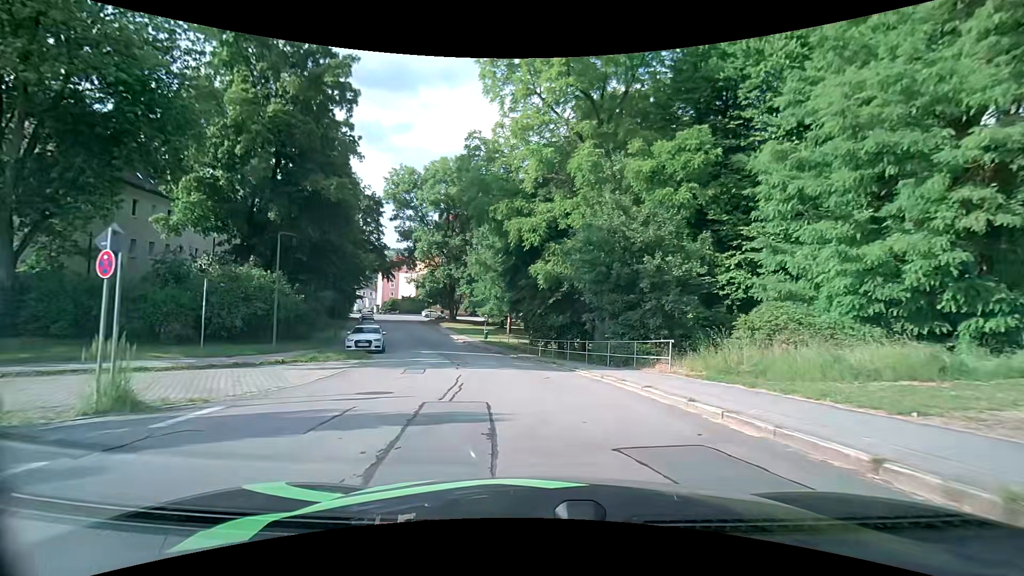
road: residential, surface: asphalt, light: Day
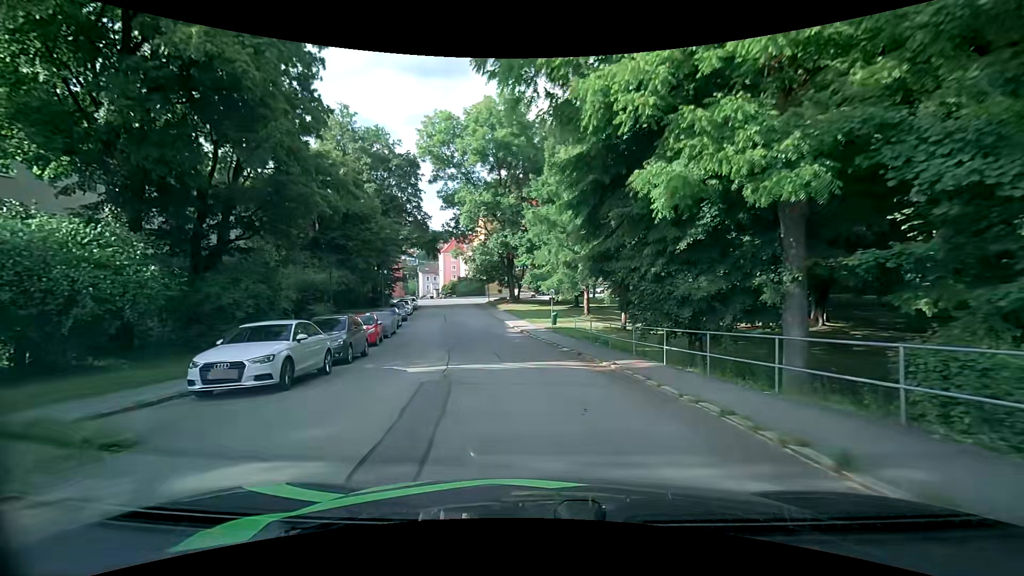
(-1.2, +15.6) m; -9°
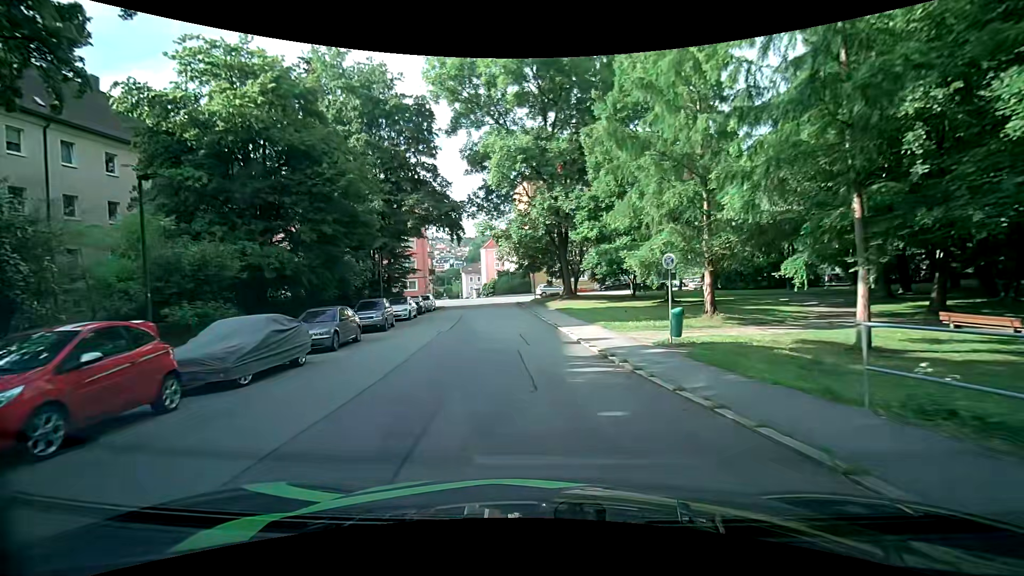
(-1.4, +18.3) m; -7°
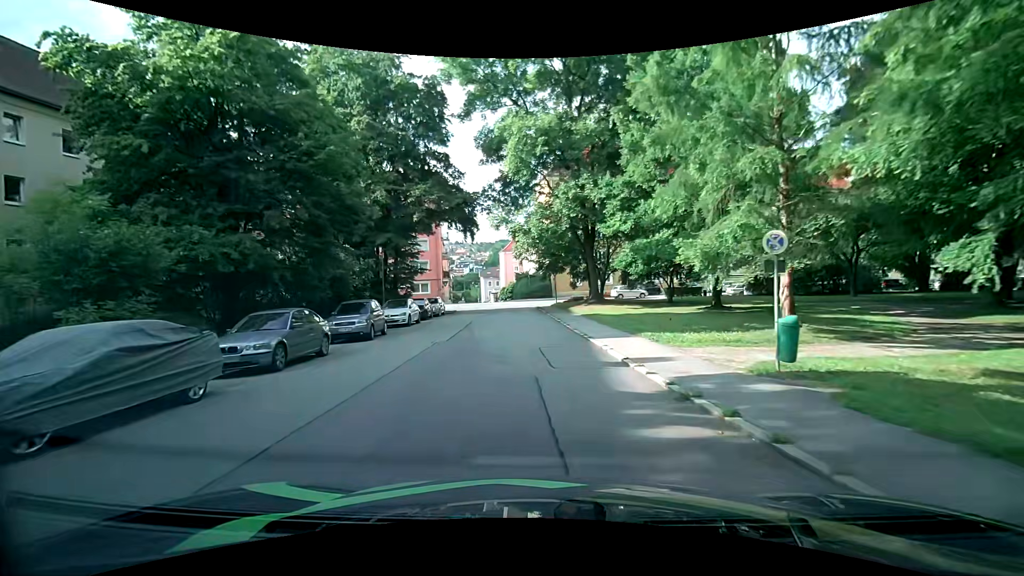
(-0.1, +4.8) m; -2°
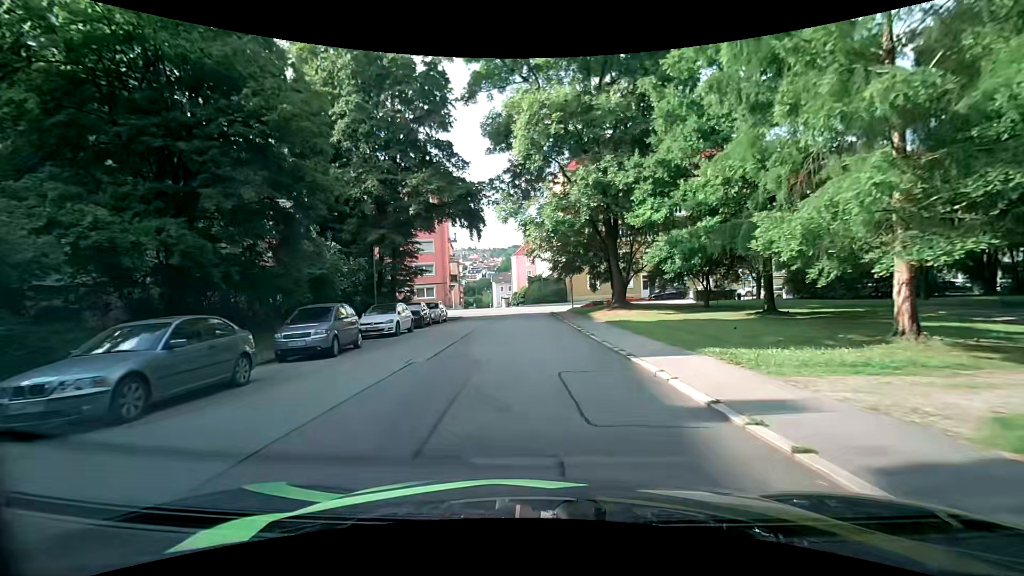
(-0.1, +4.7) m; -1°
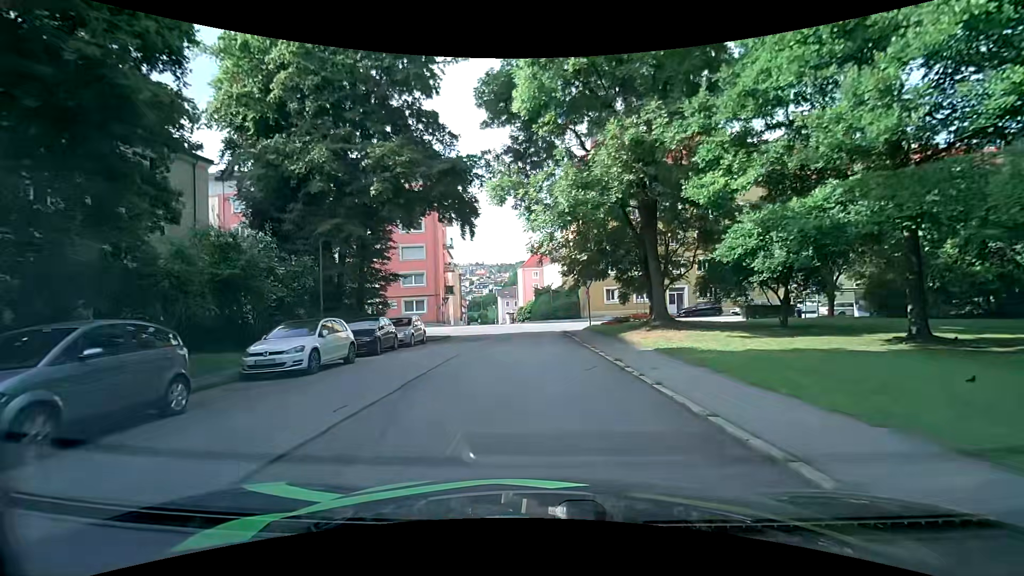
(-0.1, +8.7) m; -1°
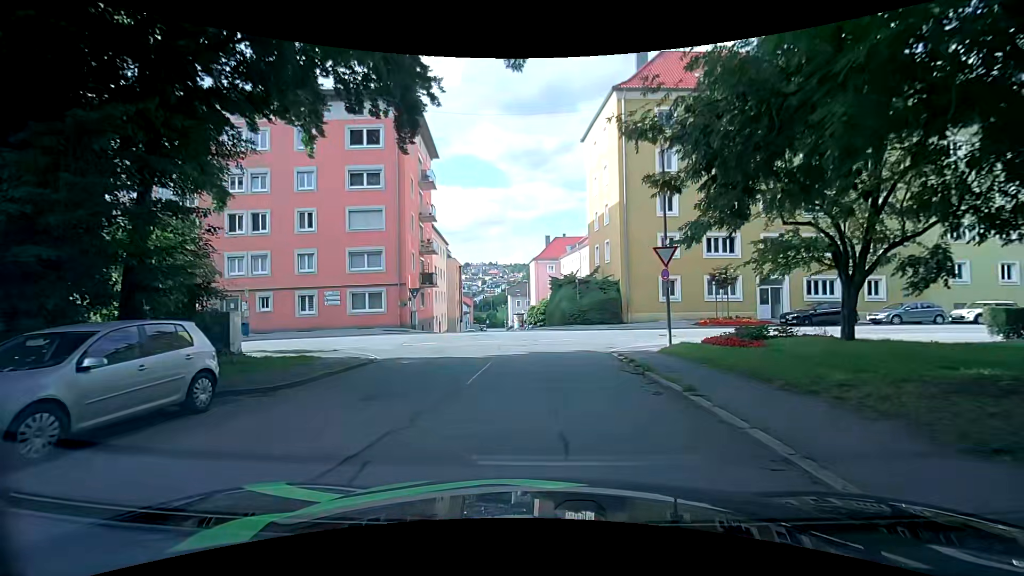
(-0.3, +17.9) m; -2°
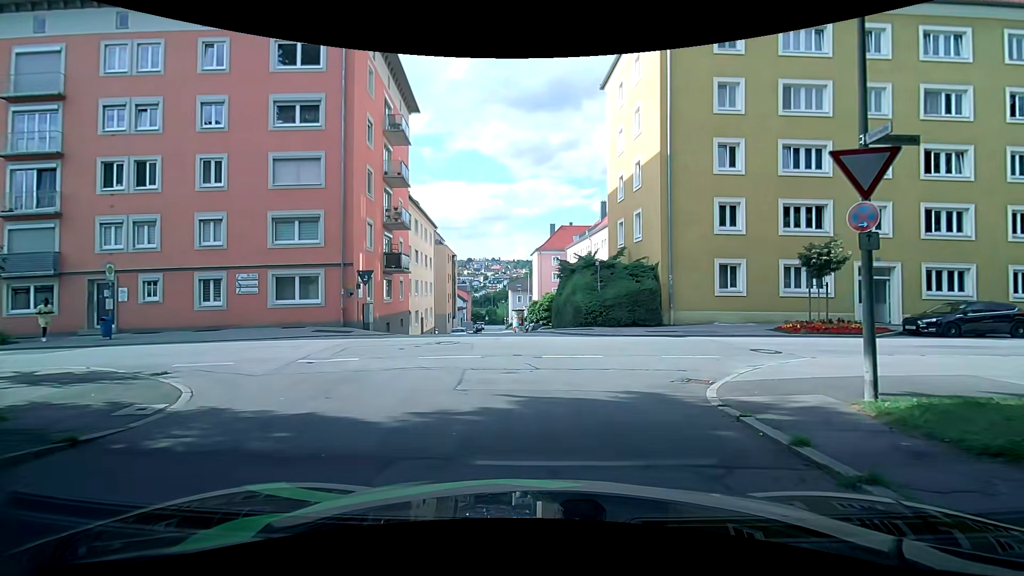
(0.0, +9.9) m; +2°
